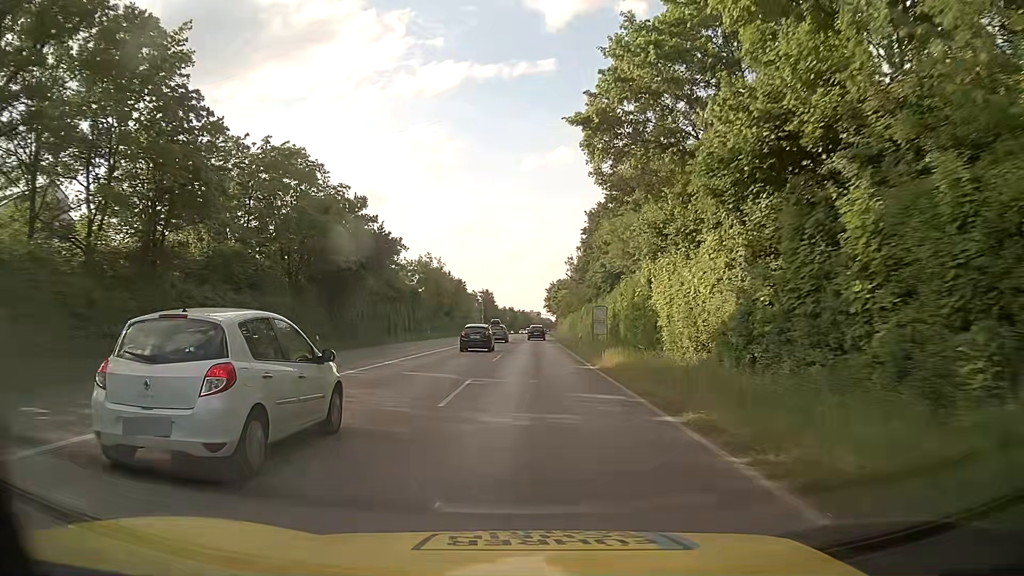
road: secondary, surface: asphalt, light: Day
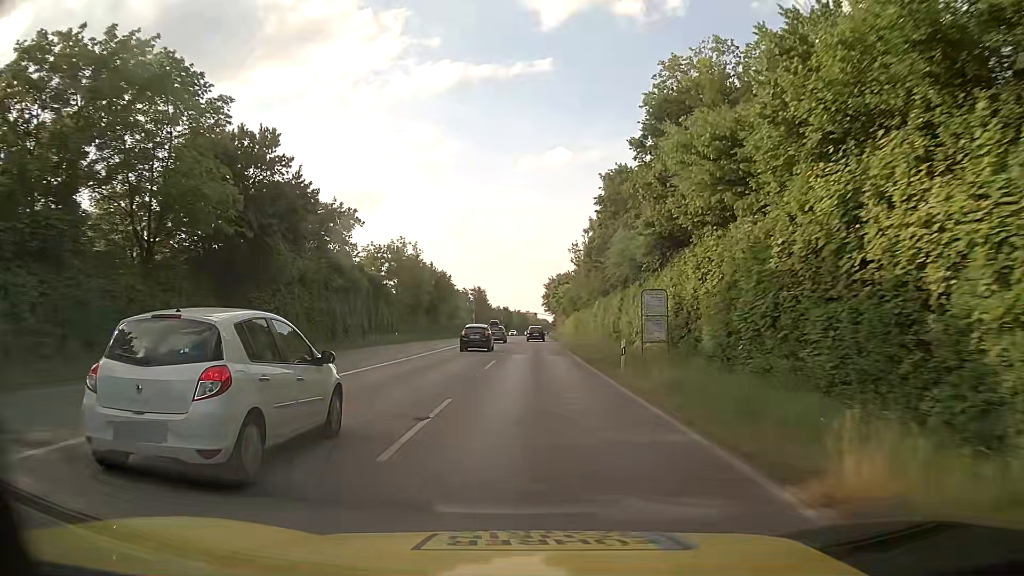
(0.0, +19.7) m; 0°
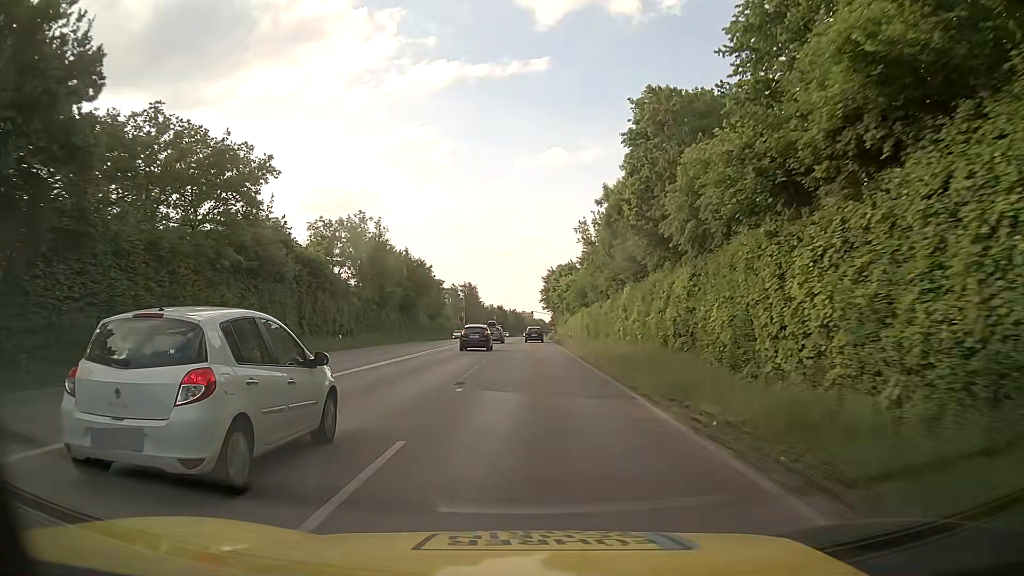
(+0.2, +19.8) m; +1°
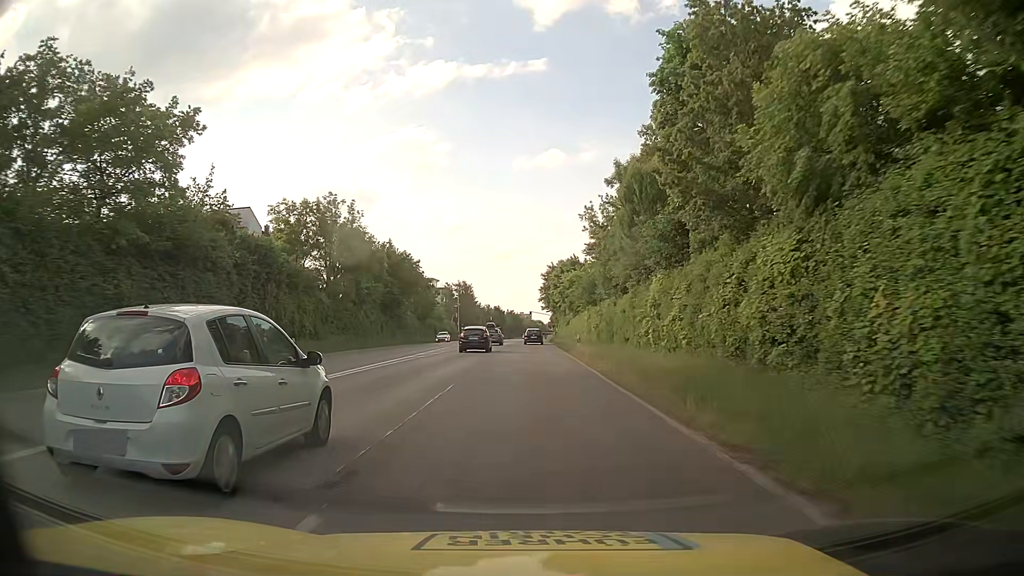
(0.0, +9.9) m; 0°
(0, +10) (0, +20) (0, +30) (0, +40) (+1, +50) (+1, +60) (+1, +70) (+1, +80) (+1, +90) (+1, +100) m
